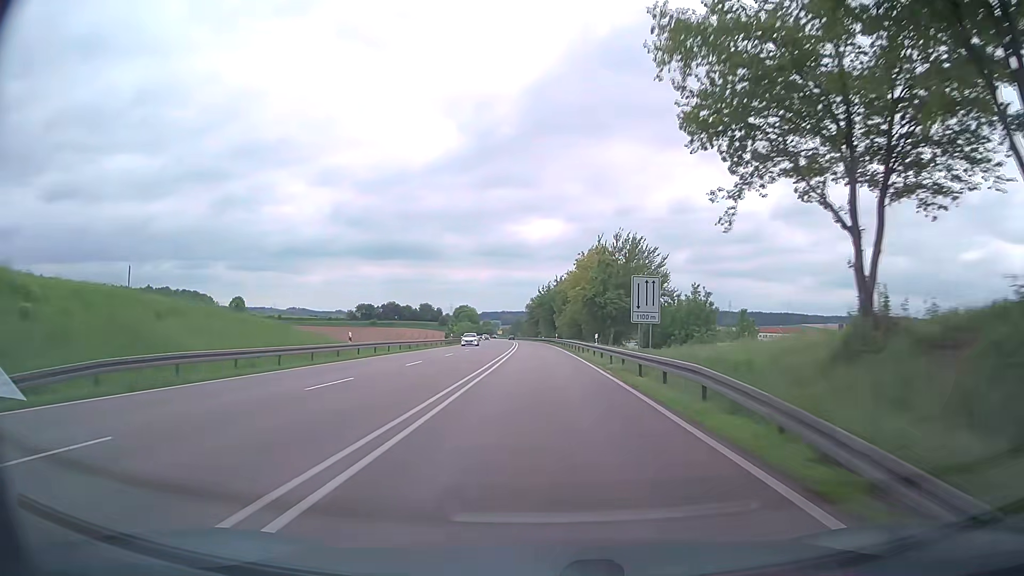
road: trunk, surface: asphalt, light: Day
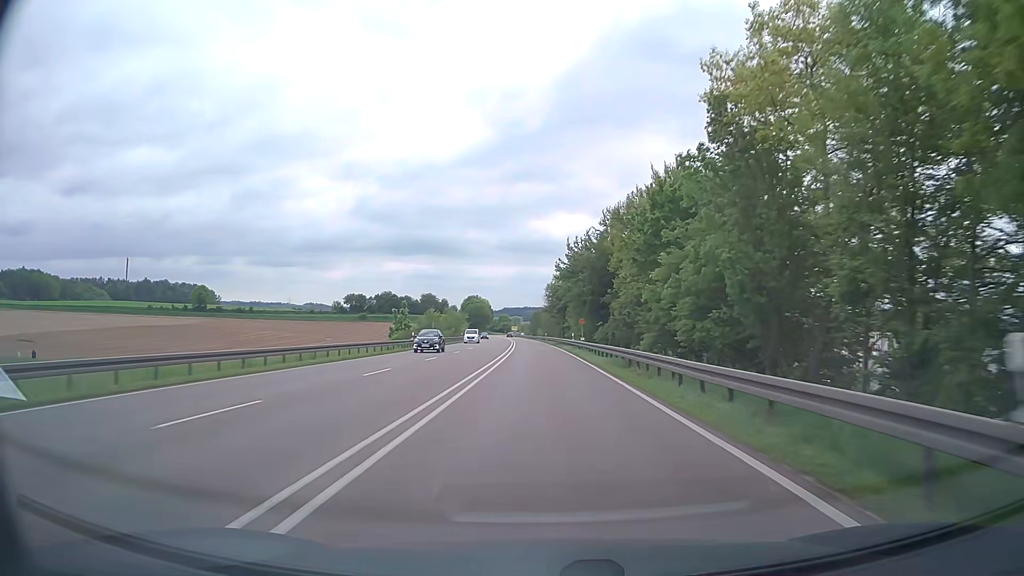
(-1.3, +79.3) m; -2°
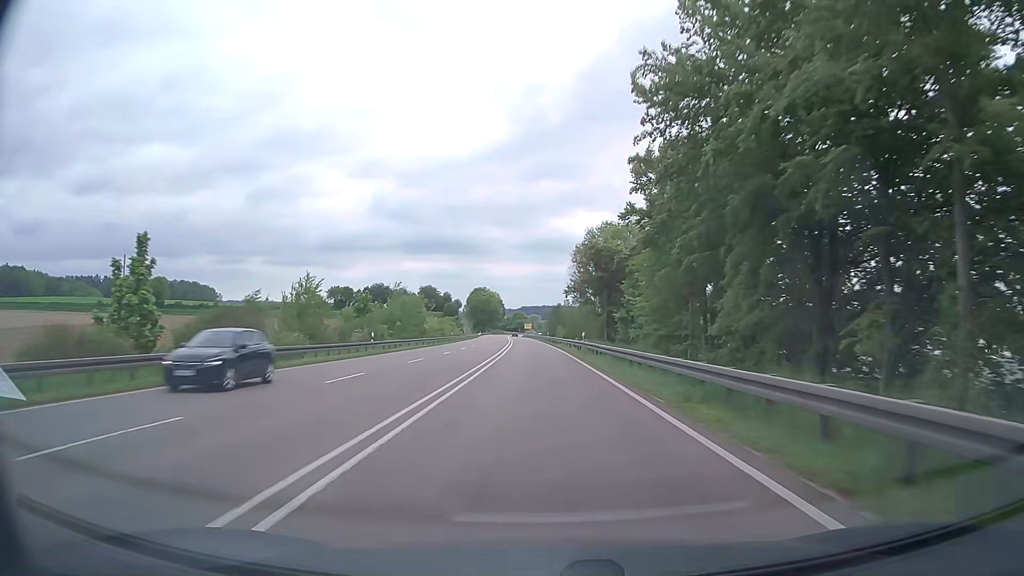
(-0.8, +63.4) m; -2°
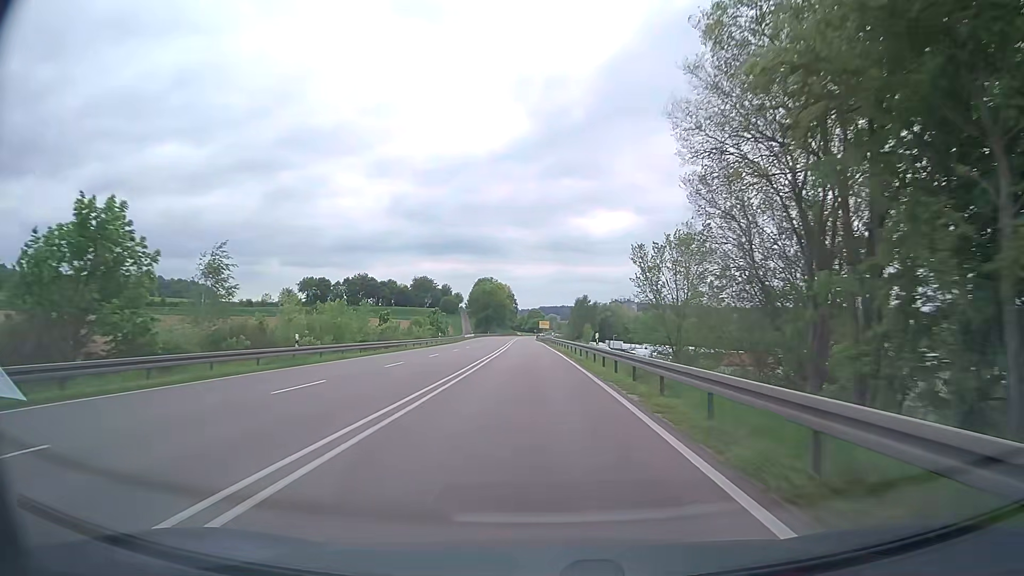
(-0.6, +63.4) m; -1°
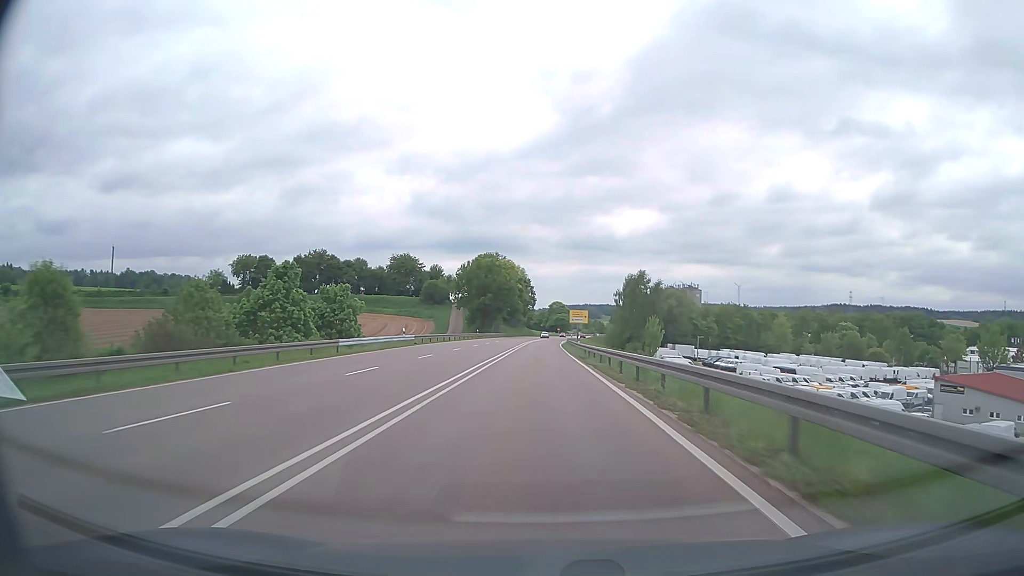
(-1.5, +79.1) m; -2°
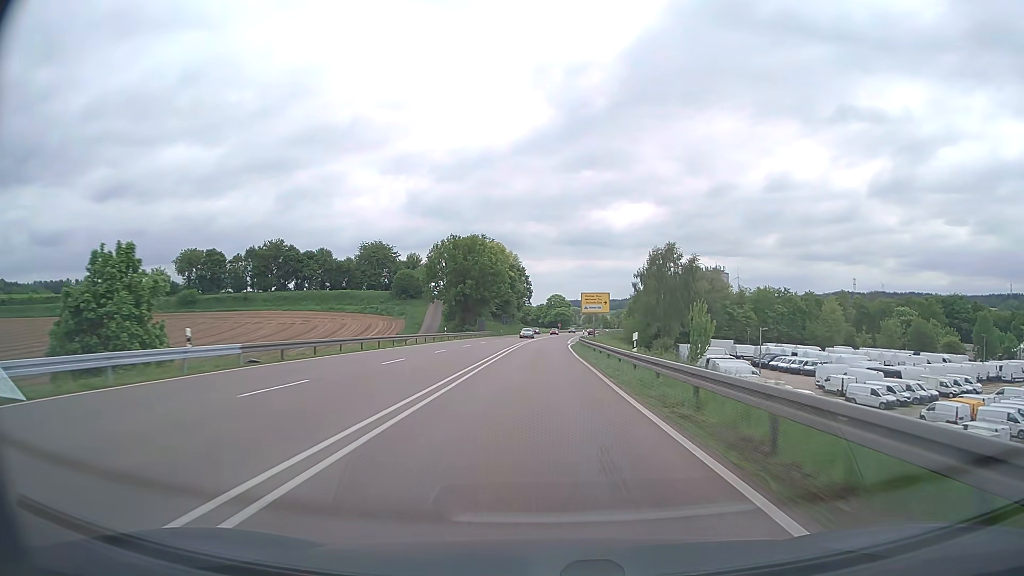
(+0.1, +31.6) m; 0°
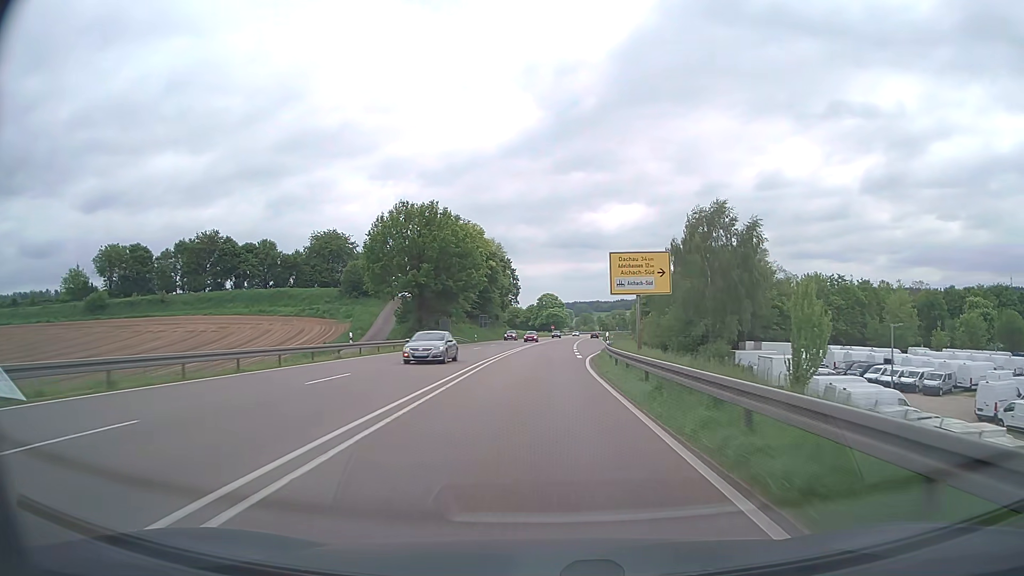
(+0.1, +31.6) m; +1°
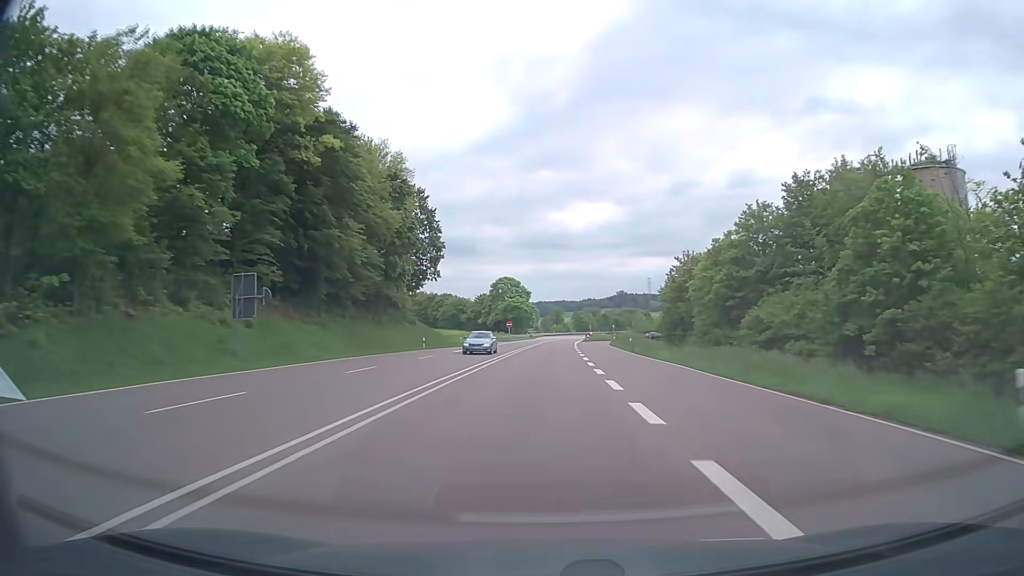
(+2.1, +79.0) m; +3°
(0, +10) (0, +20) (0, +30) (+1, +40) (+1, +50) (+1, +60) (+2, +70) (+2, +80) (+3, +90) (+4, +100) m
